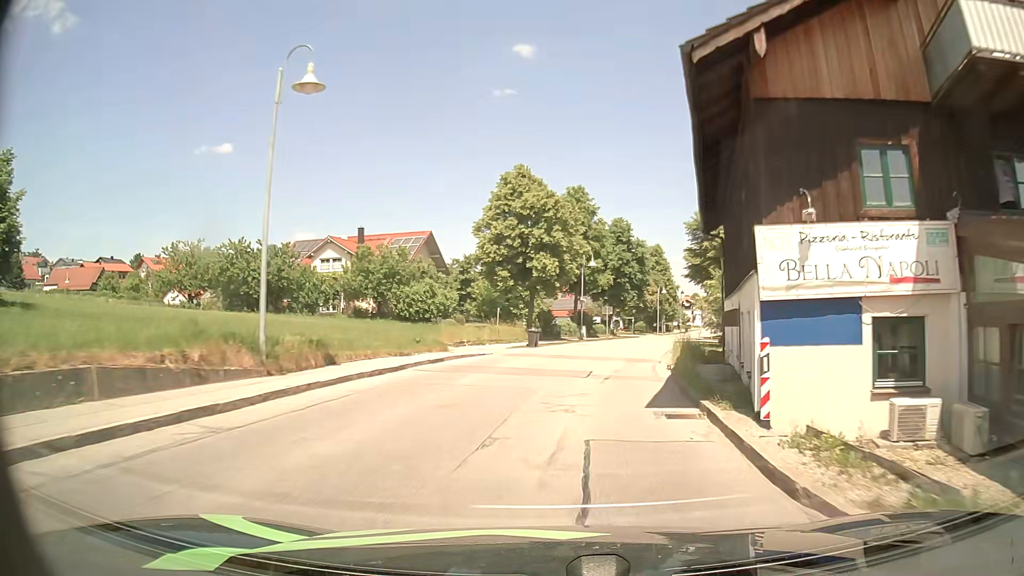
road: secondary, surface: asphalt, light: Day
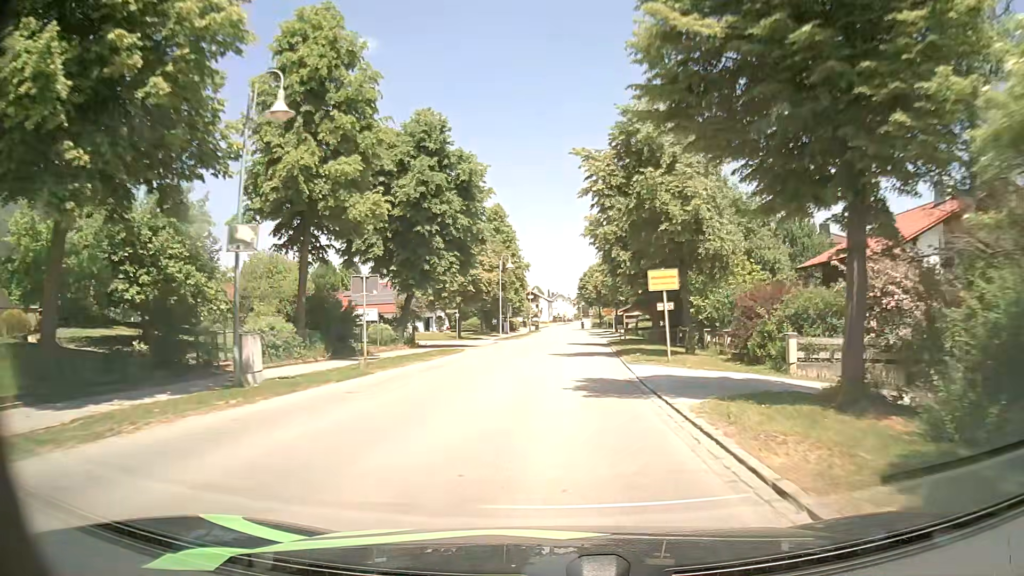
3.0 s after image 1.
(+5.4, +38.9) m; +14°
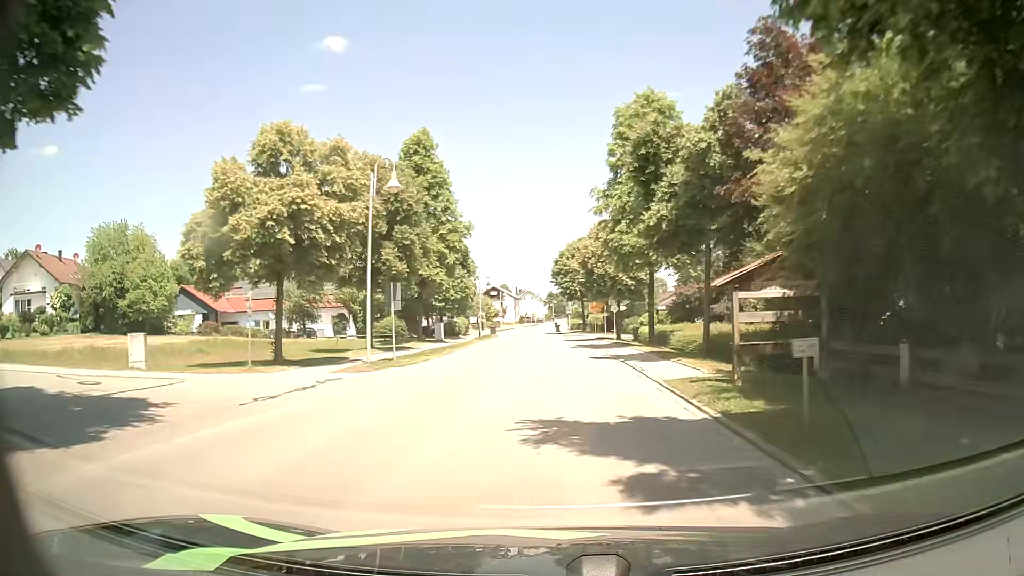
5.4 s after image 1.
(+1.0, +33.4) m; +3°
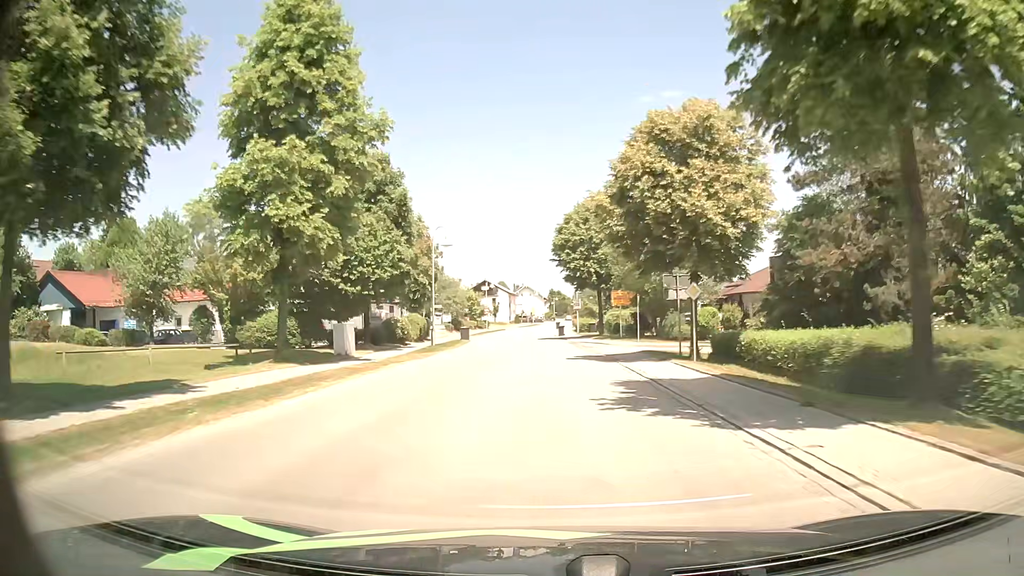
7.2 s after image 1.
(-0.1, +26.1) m; -1°
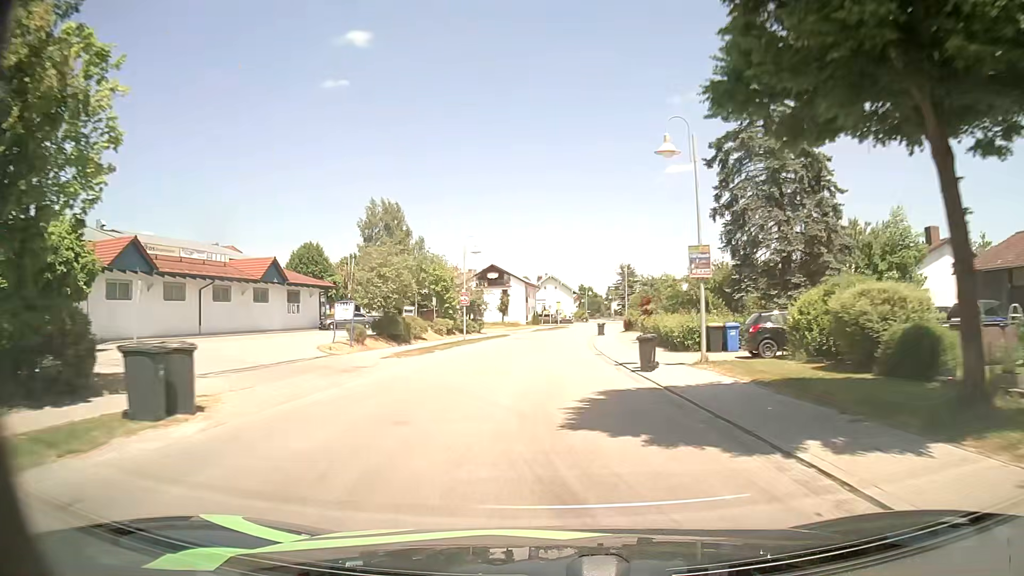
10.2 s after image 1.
(-0.4, +44.1) m; -2°
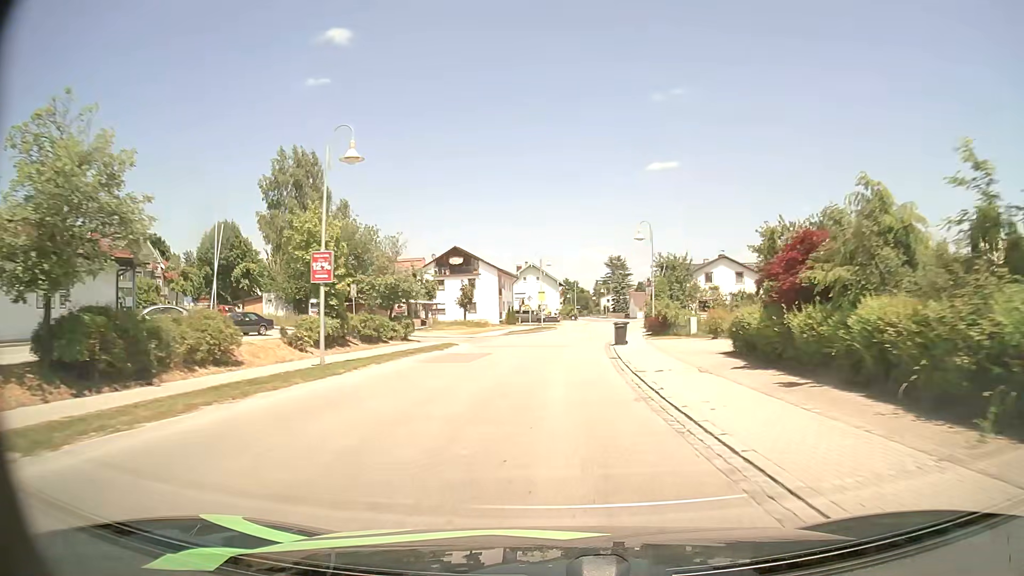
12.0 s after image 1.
(+0.1, +26.2) m; +1°
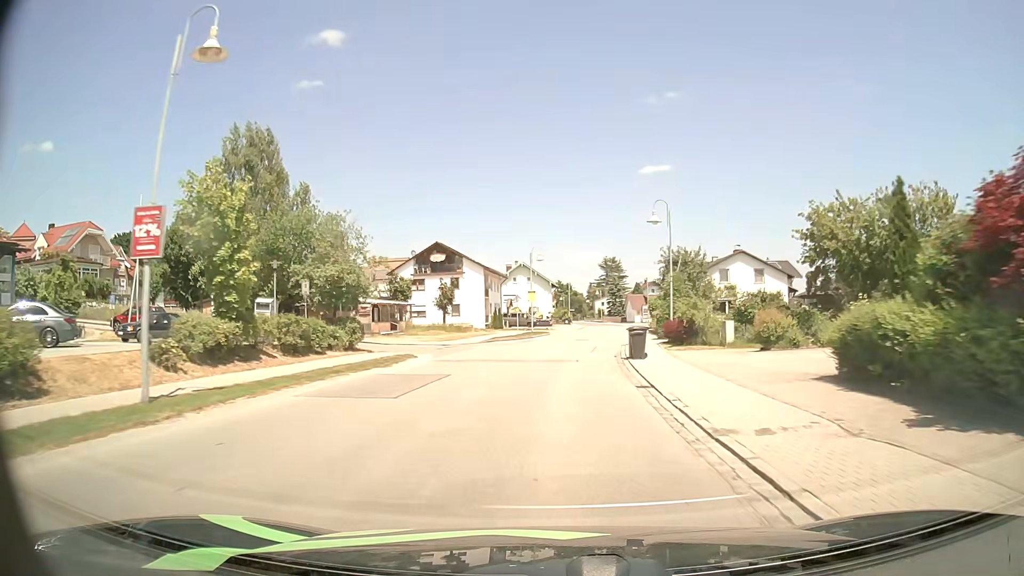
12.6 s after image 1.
(0.0, +8.7) m; 0°
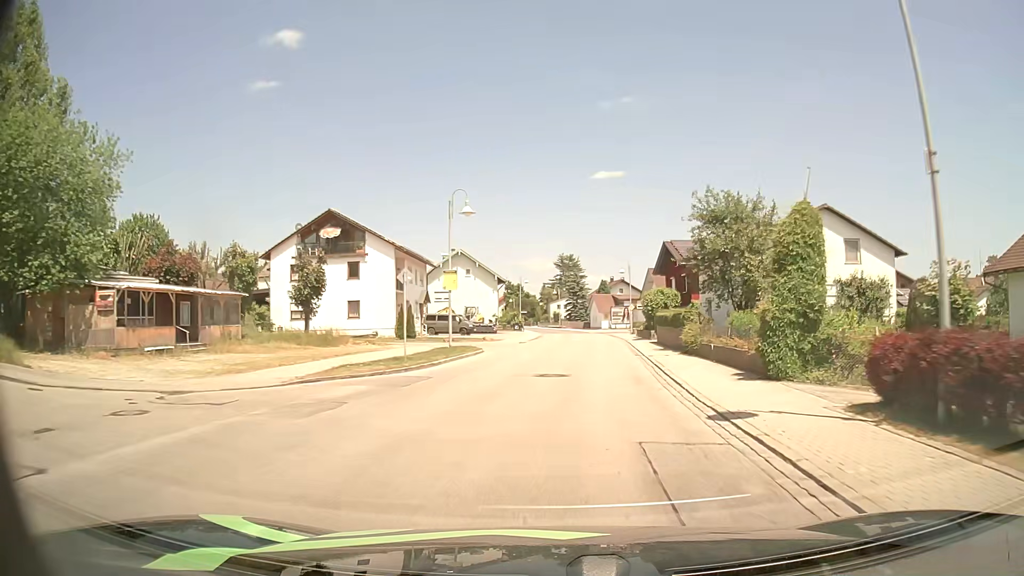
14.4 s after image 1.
(+0.8, +25.7) m; +4°
(0, +10) (+1, +20) (+2, +30) (+3, +40) (+4, +50) (+4, +60) (+4, +70) (+4, +80) (+3, +90) (+2, +100) m
